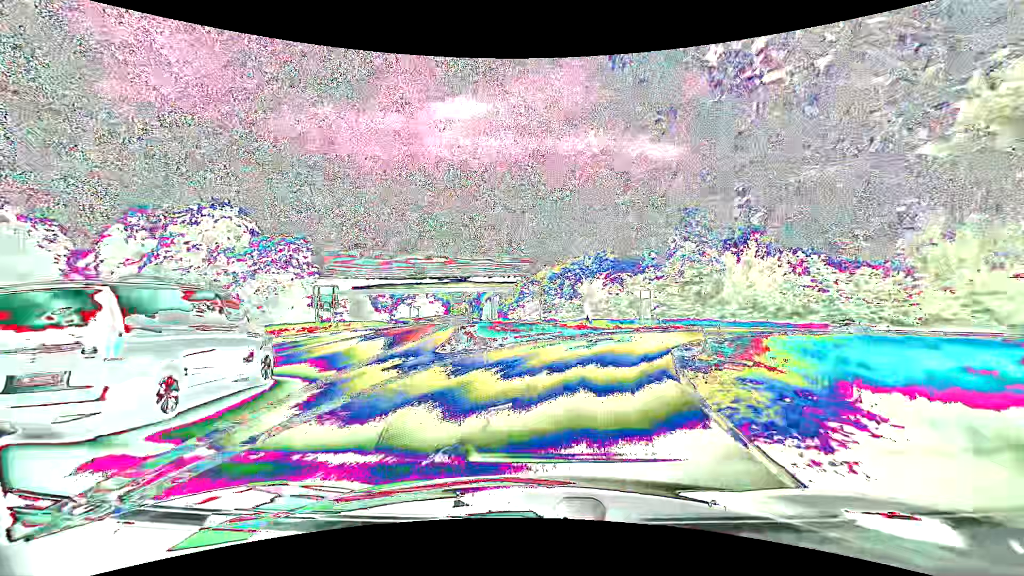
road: primary_link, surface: asphalt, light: Day
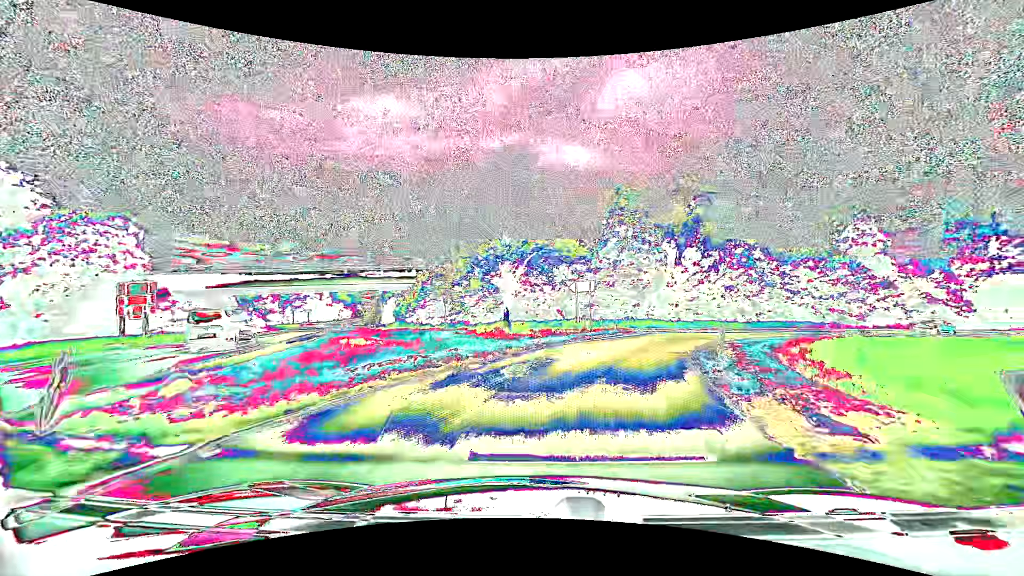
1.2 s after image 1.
(+1.1, +12.8) m; +10°
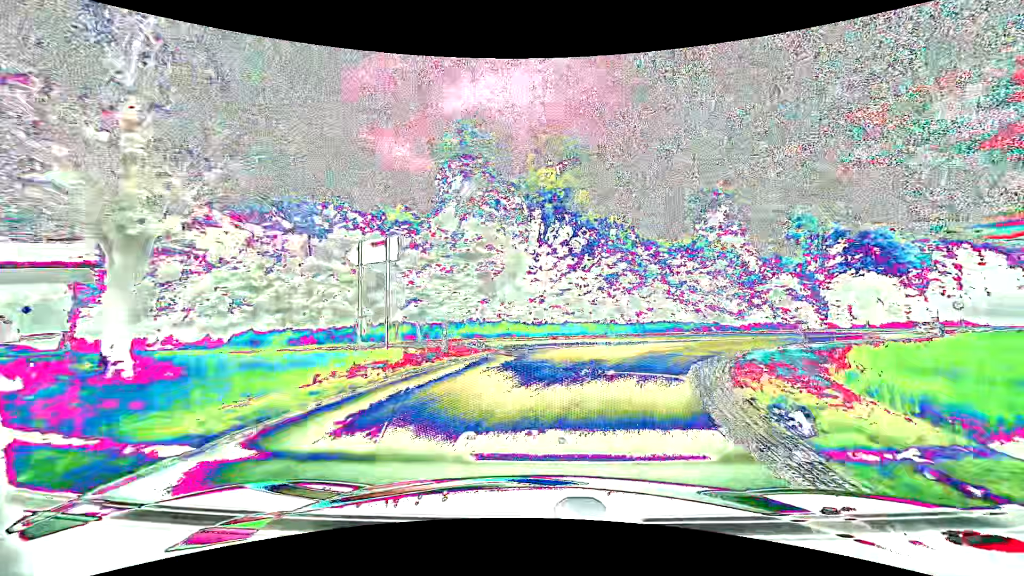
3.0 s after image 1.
(+2.7, +17.9) m; +18°
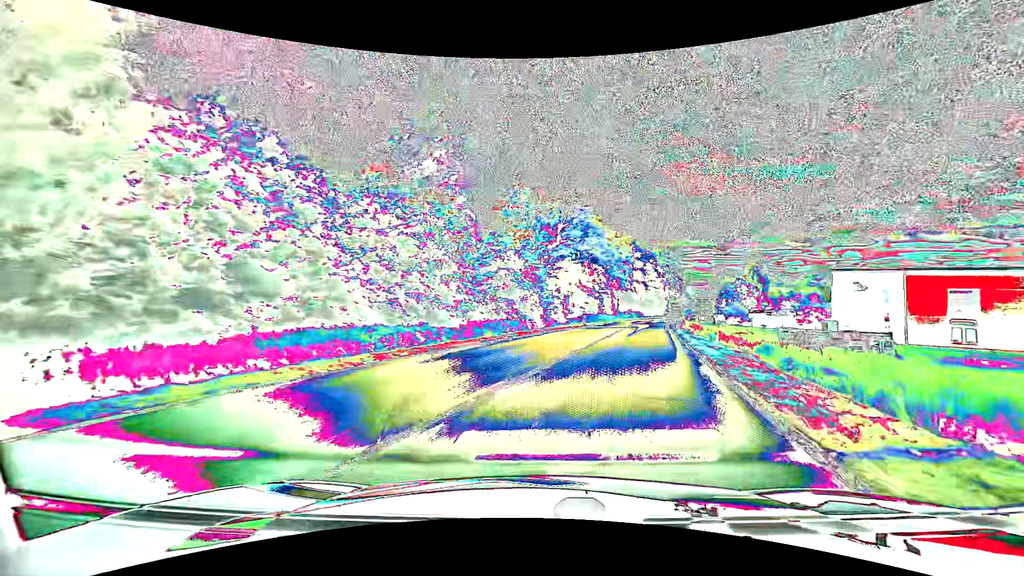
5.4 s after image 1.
(+6.1, +22.3) m; +33°
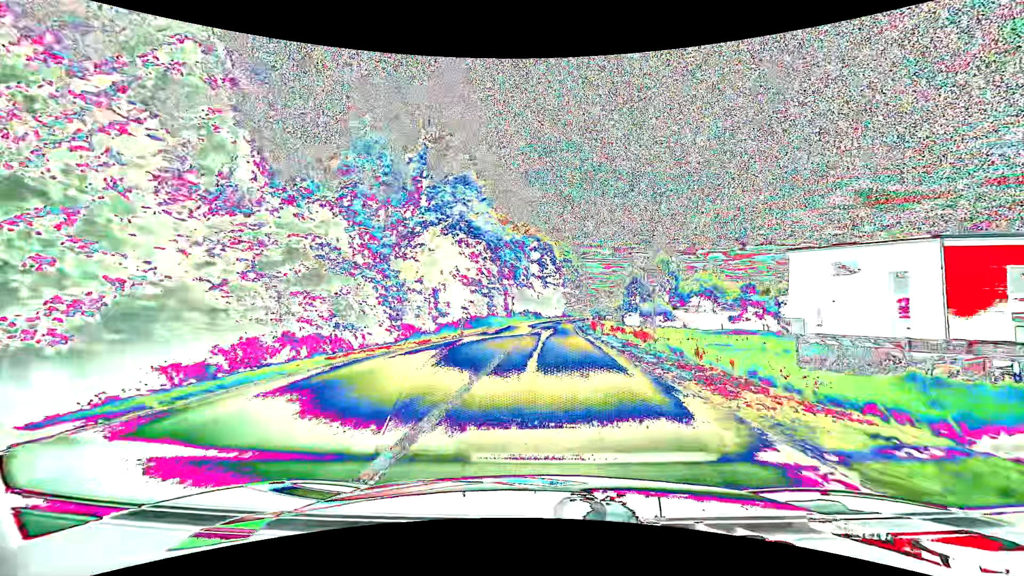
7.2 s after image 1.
(+2.7, +17.7) m; +12°
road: primary
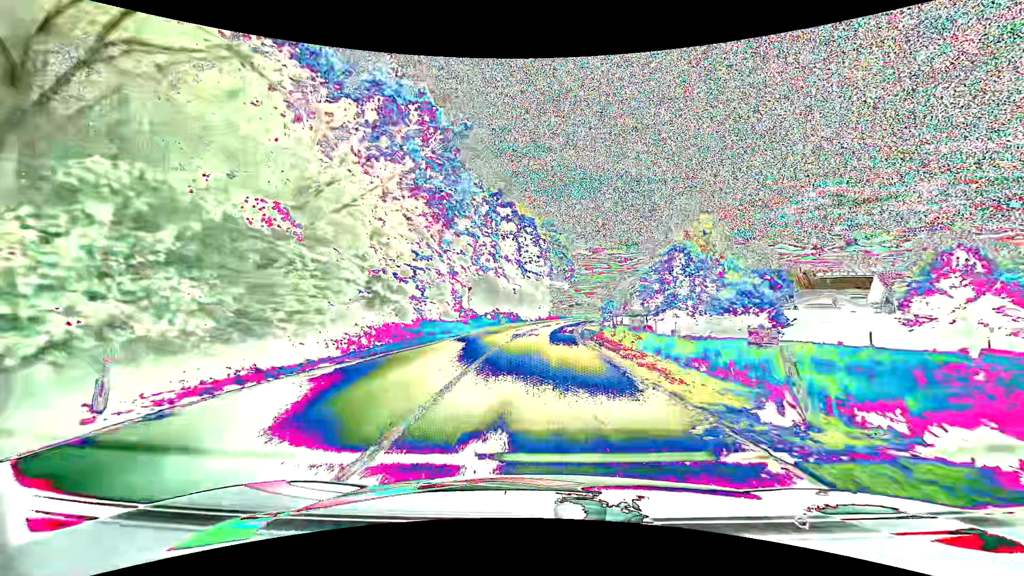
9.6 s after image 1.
(+0.6, +26.9) m; +2°
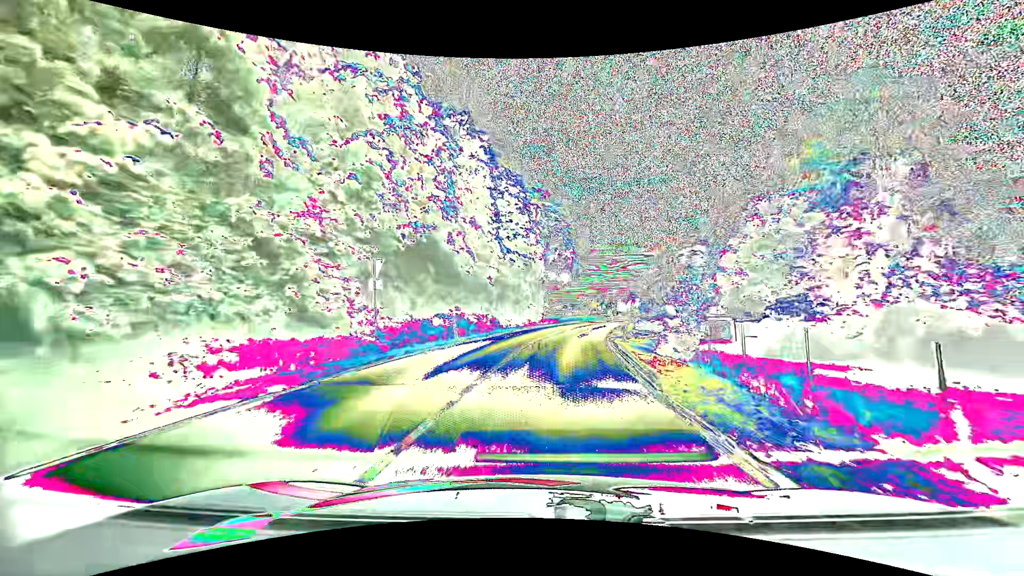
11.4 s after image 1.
(+0.1, +22.0) m; +1°
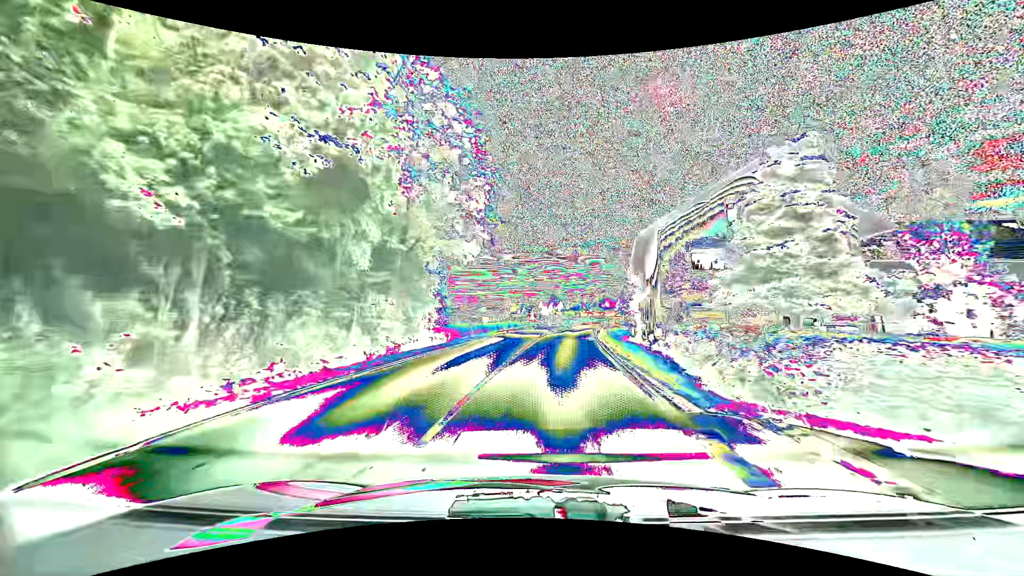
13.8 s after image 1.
(+2.0, +29.8) m; +9°
(0, +10) (+1, +20) (+1, +30) (+3, +40) (+4, +50) (+5, +60) (+6, +70) (+8, +80) (+9, +90) (+10, +99) m
